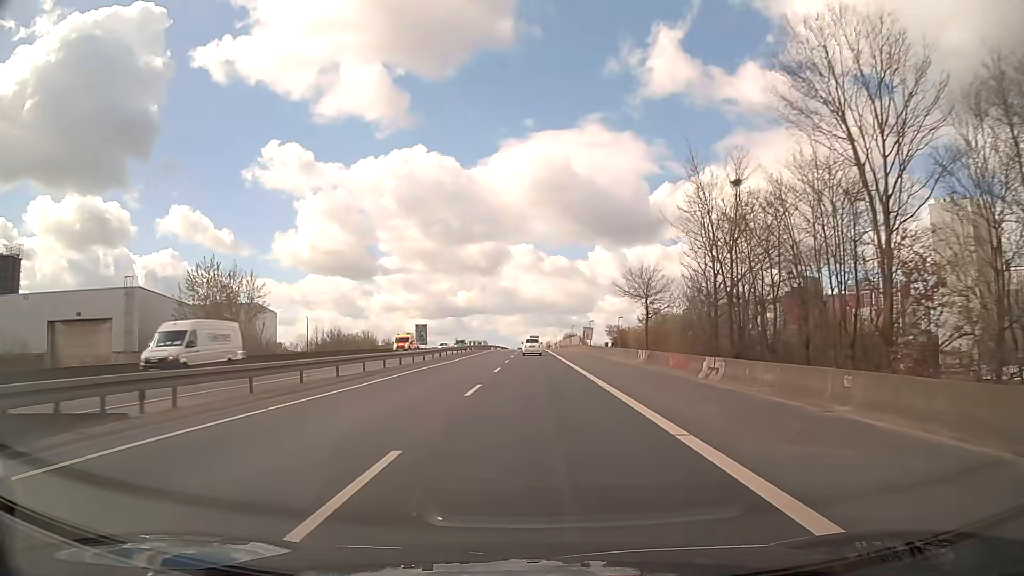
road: trunk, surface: asphalt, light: Day
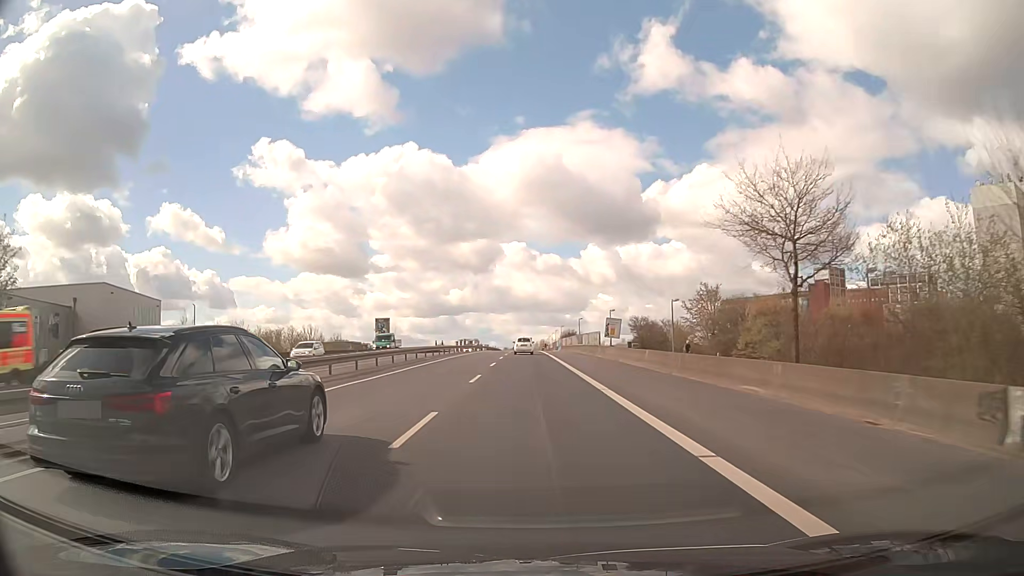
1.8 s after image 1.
(+0.2, +32.2) m; +1°
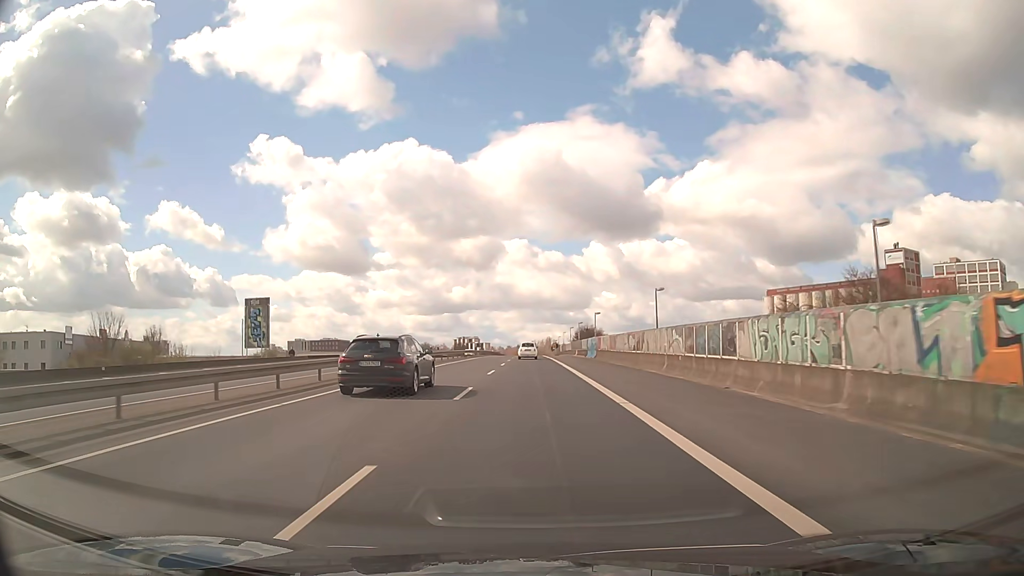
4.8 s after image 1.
(-0.2, +53.7) m; 0°
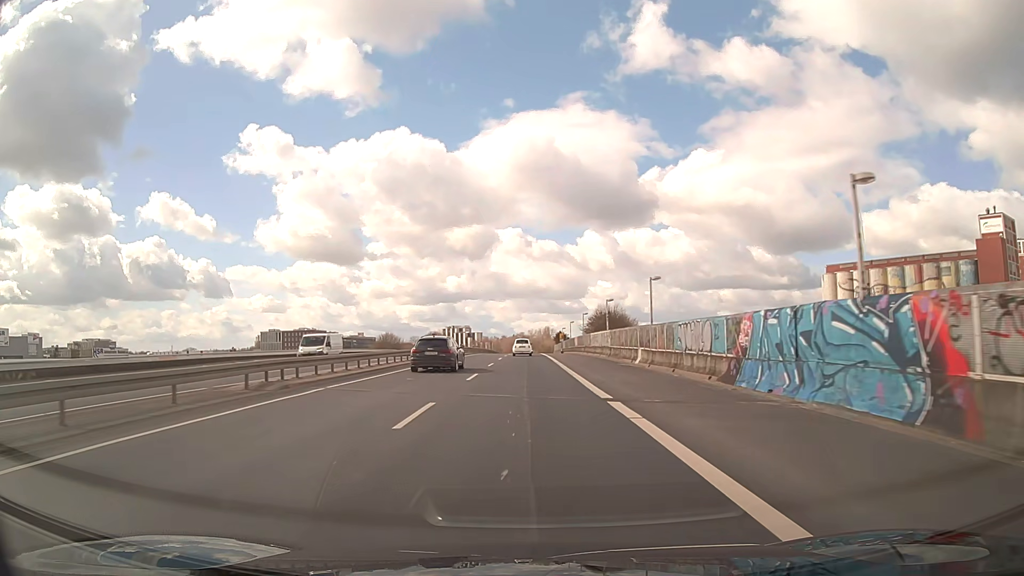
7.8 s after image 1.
(+0.3, +54.0) m; 0°
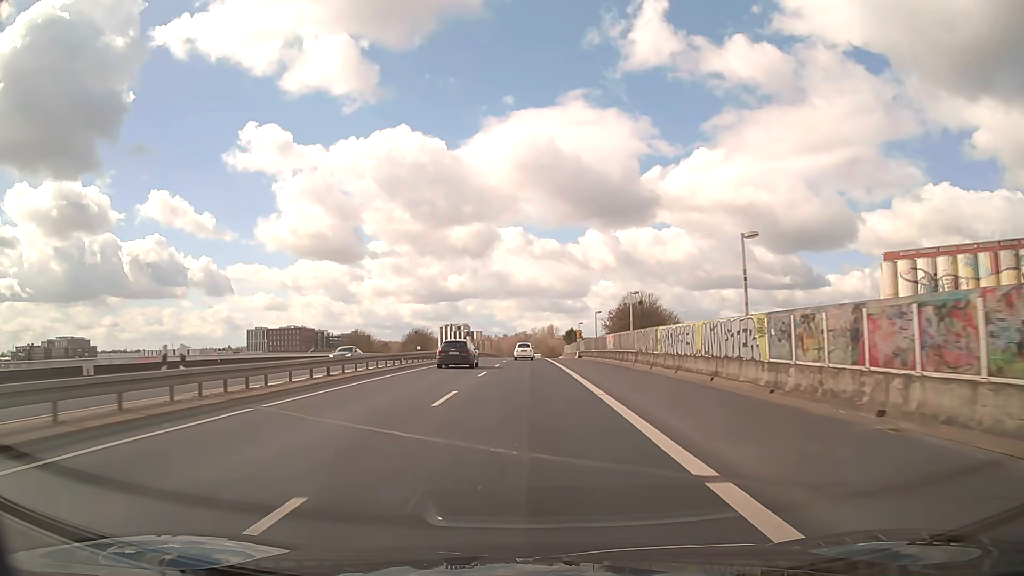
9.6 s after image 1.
(-0.1, +32.5) m; 0°
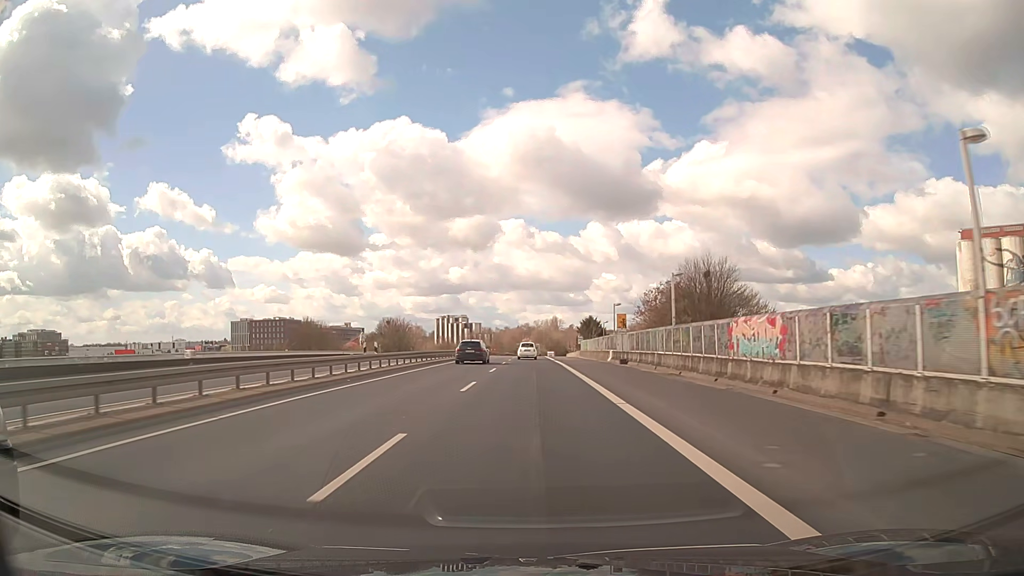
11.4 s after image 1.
(0.0, +32.5) m; 0°
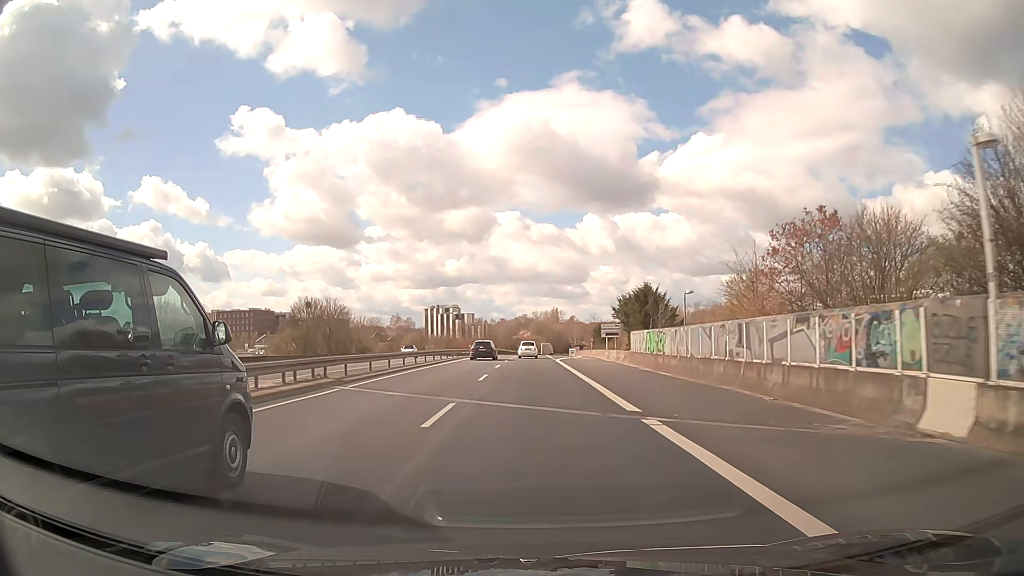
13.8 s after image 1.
(+0.1, +43.5) m; 0°
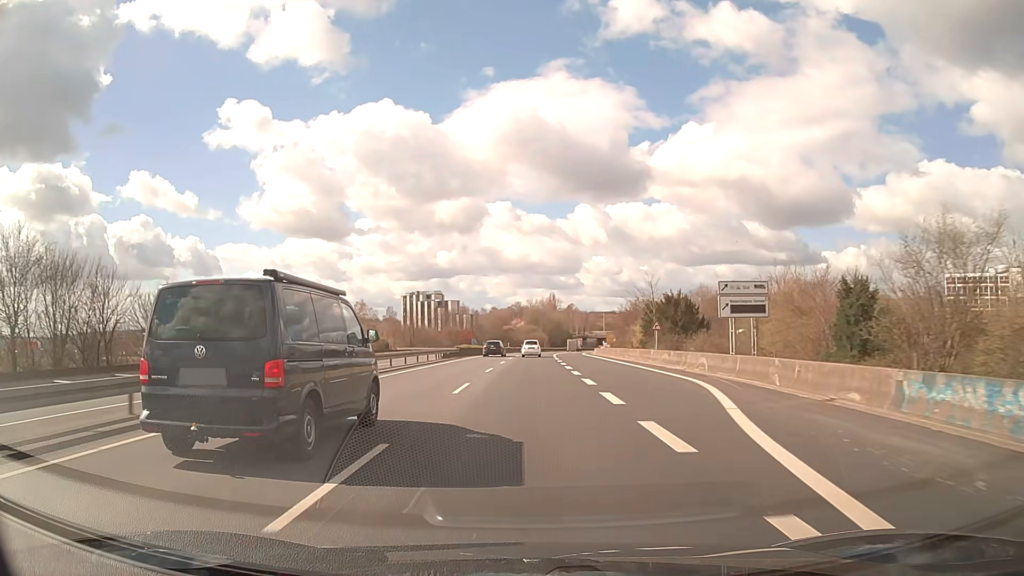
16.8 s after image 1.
(+0.1, +54.4) m; 0°
(0, +10) (0, +20) (0, +30) (0, +40) (0, +50) (+1, +60) (+1, +70) (+1, +80) (+2, +90) (+3, +100) m
